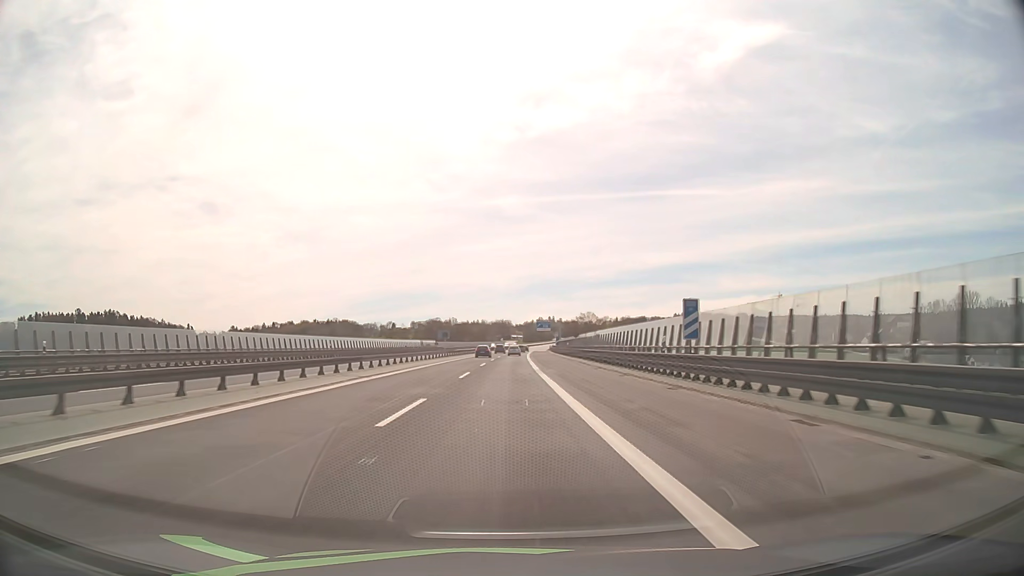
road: motorway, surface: asphalt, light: Day
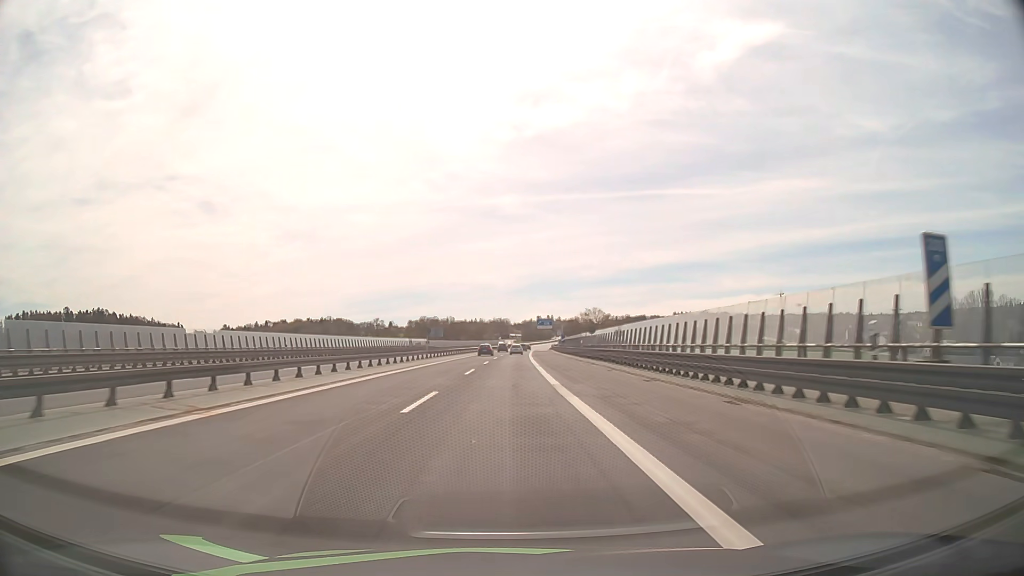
(0.0, +15.7) m; 0°
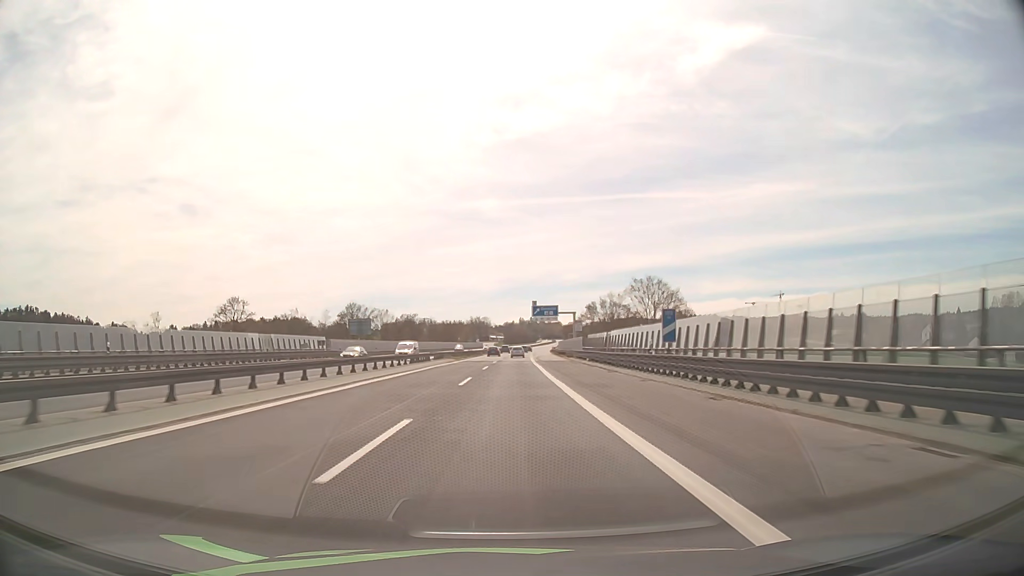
(+1.0, +78.7) m; +2°
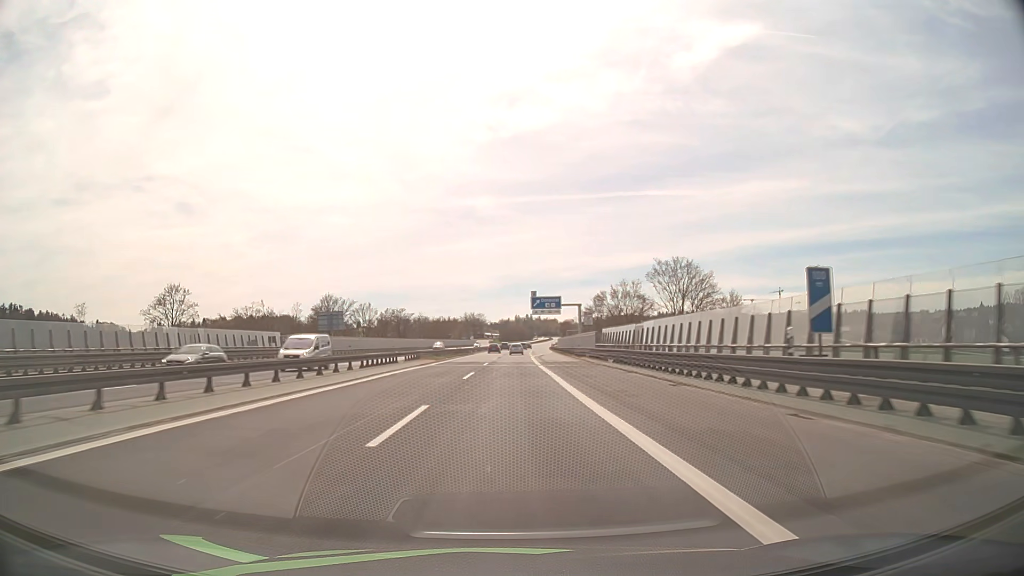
(0.0, +15.7) m; 0°
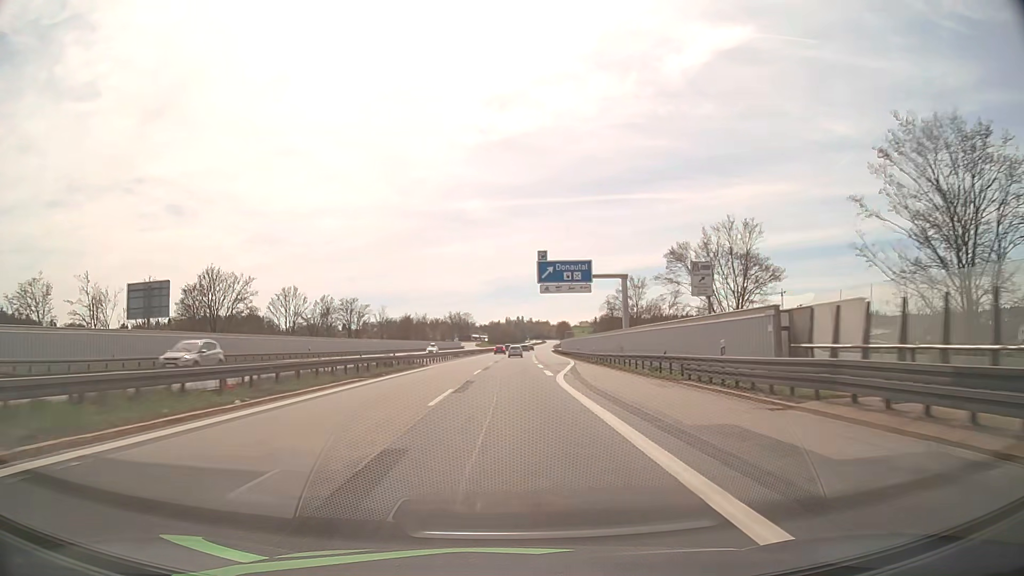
(+0.4, +47.2) m; +1°
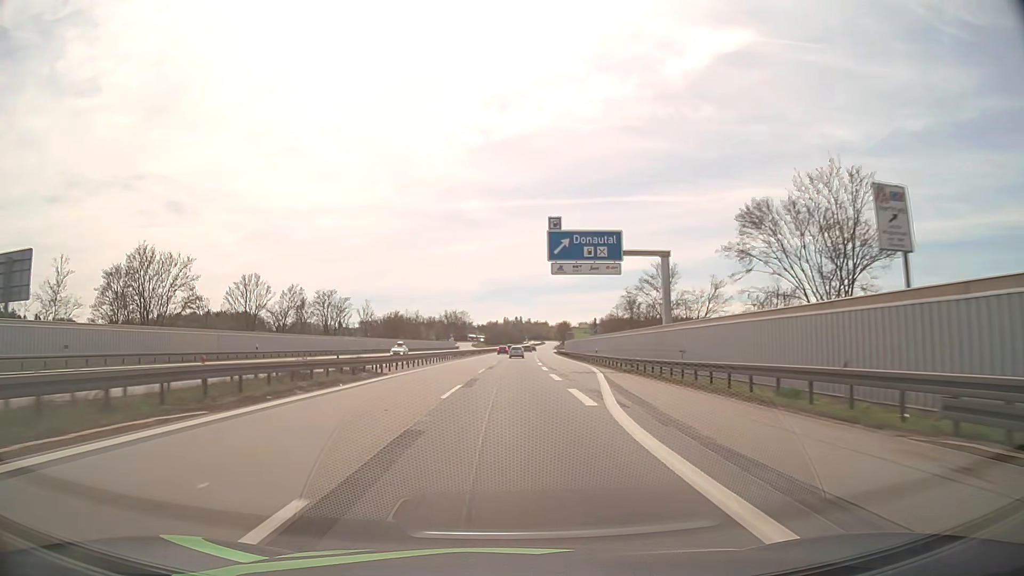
(0.0, +15.8) m; 0°
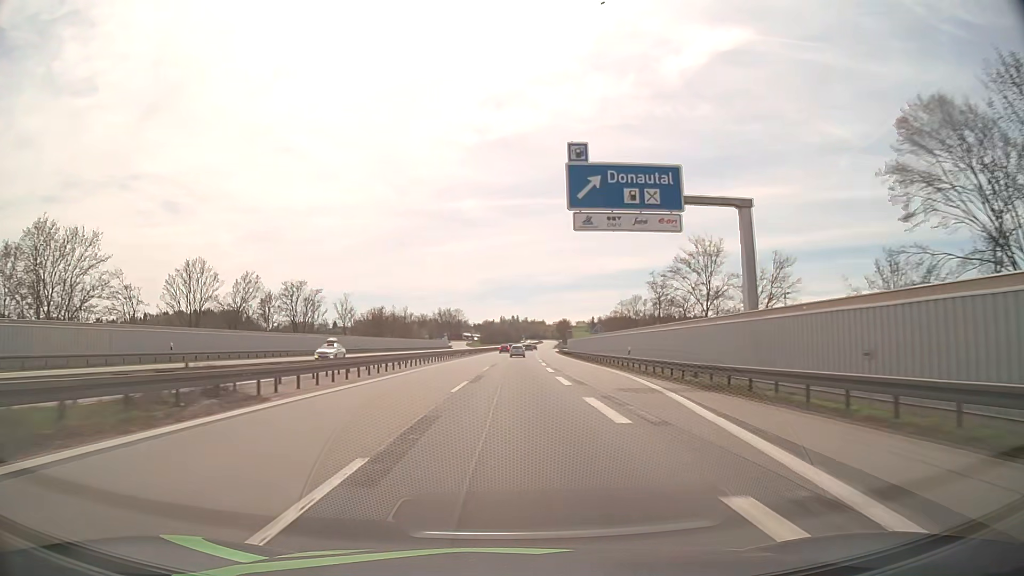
(+0.1, +15.8) m; 0°
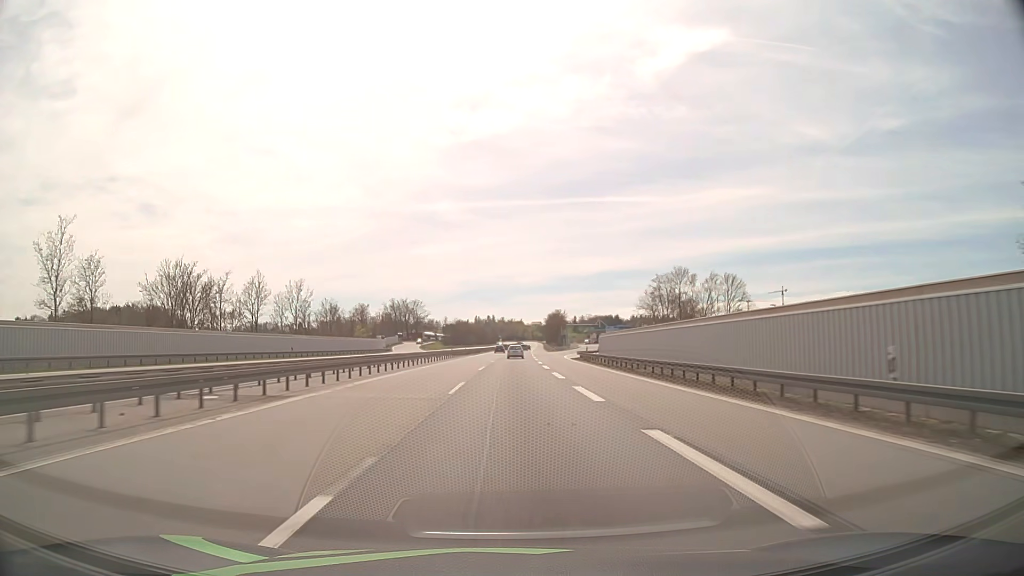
(+1.6, +78.7) m; +2°
(0, +10) (0, +20) (0, +30) (0, +40) (0, +50) (+1, +60) (+1, +70) (+1, +80) (+1, +90) (+2, +100) m
